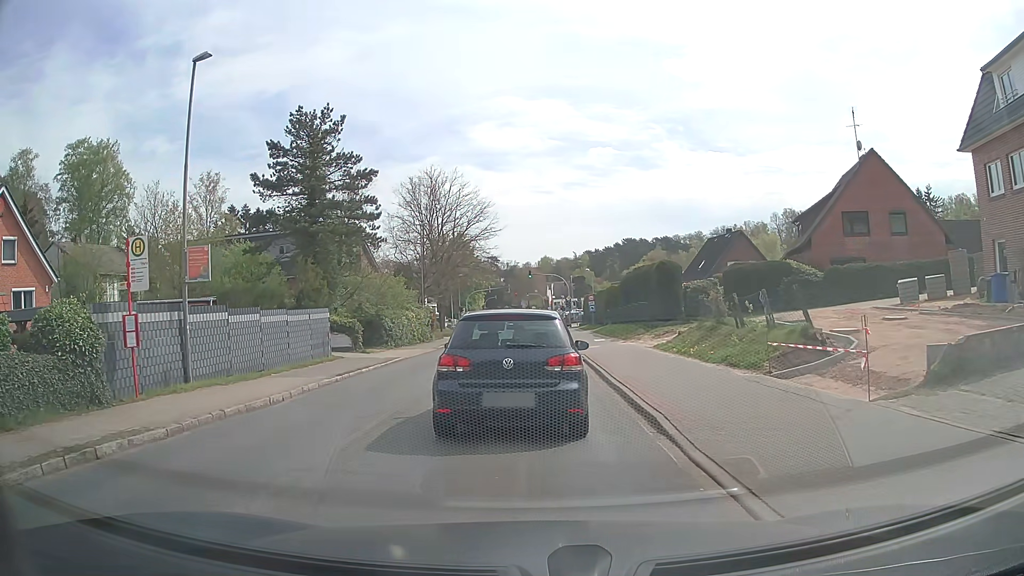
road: tertiary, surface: asphalt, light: Day
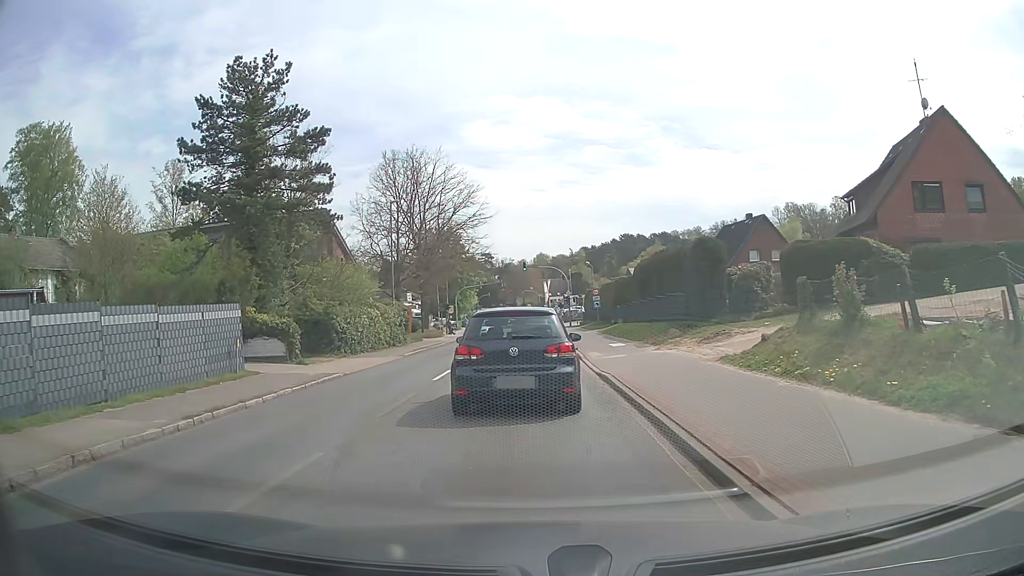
(+0.4, +9.1) m; +2°
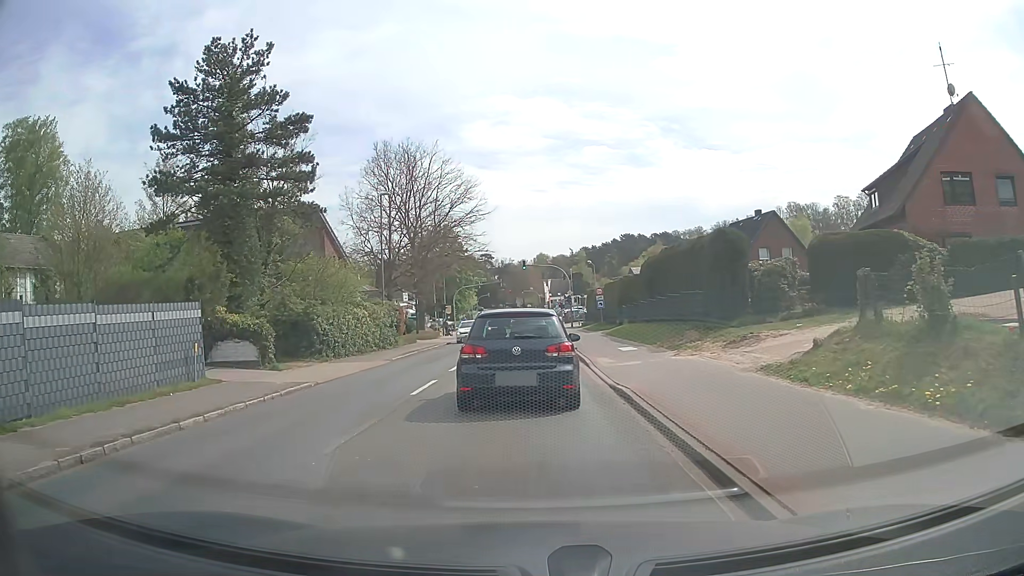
(0.0, +2.8) m; +1°
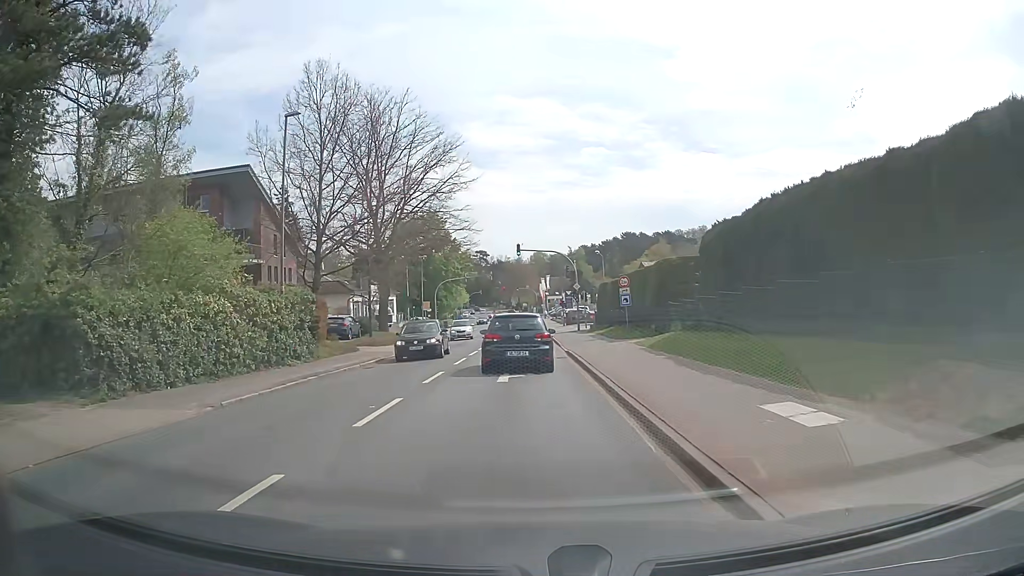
(-0.1, +15.4) m; 0°
